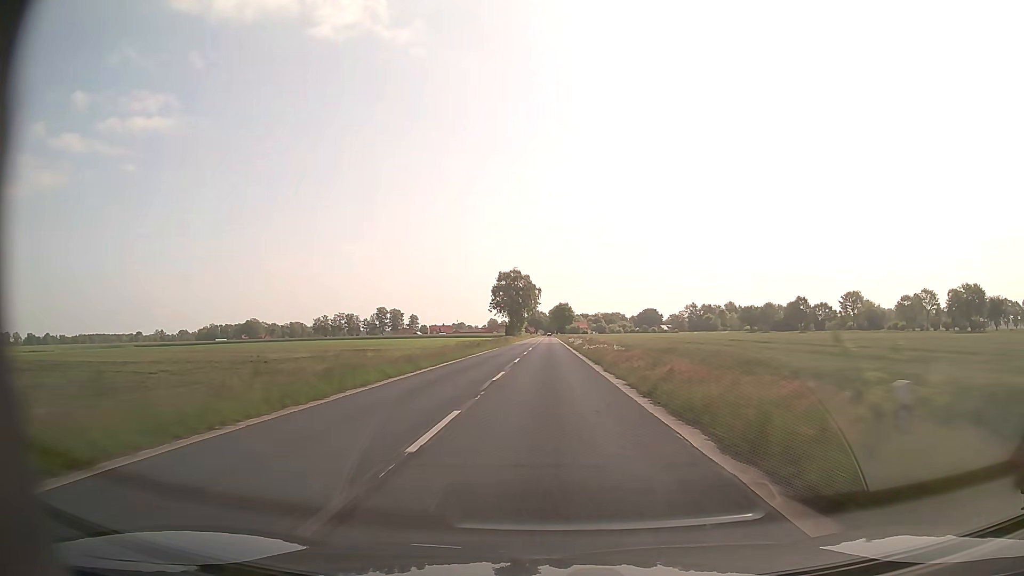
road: secondary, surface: asphalt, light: Day
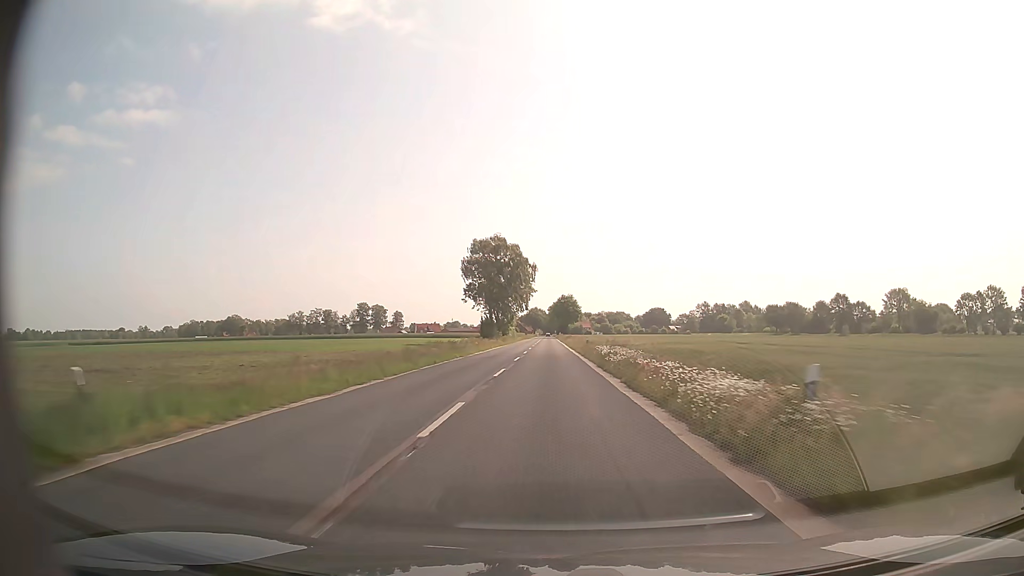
(0.0, +47.0) m; 0°
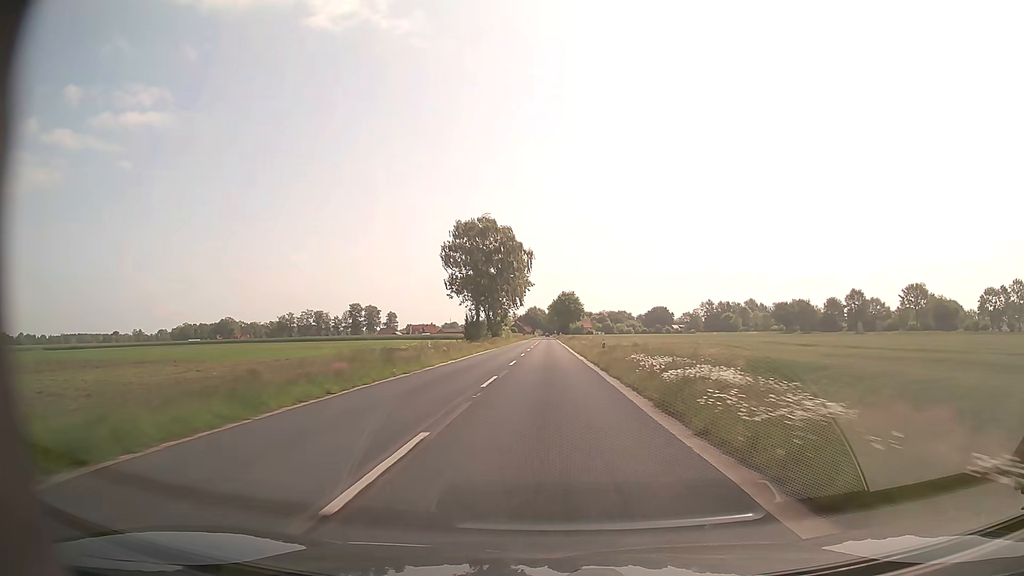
(0.0, +15.7) m; 0°
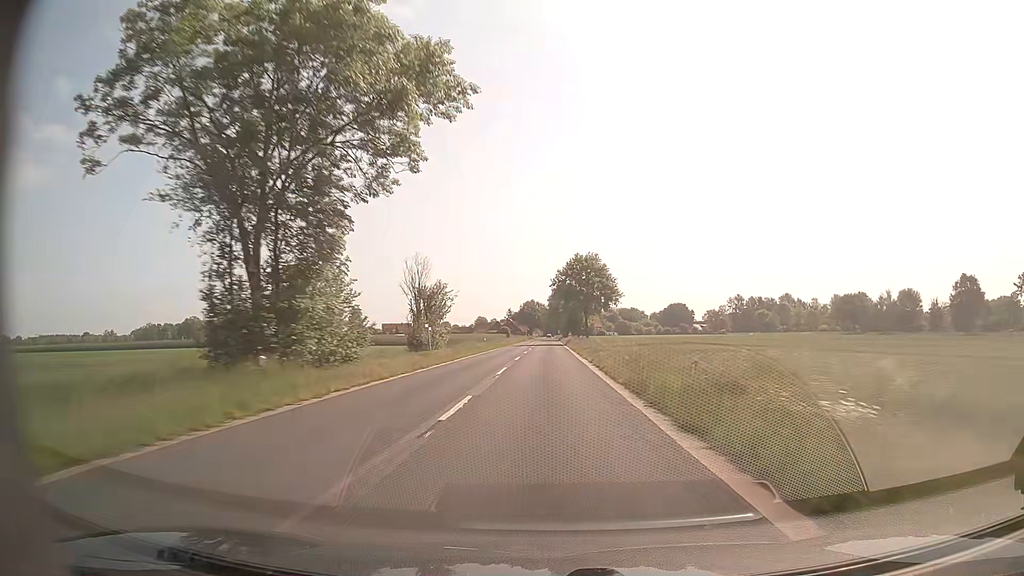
(-0.2, +78.7) m; 0°
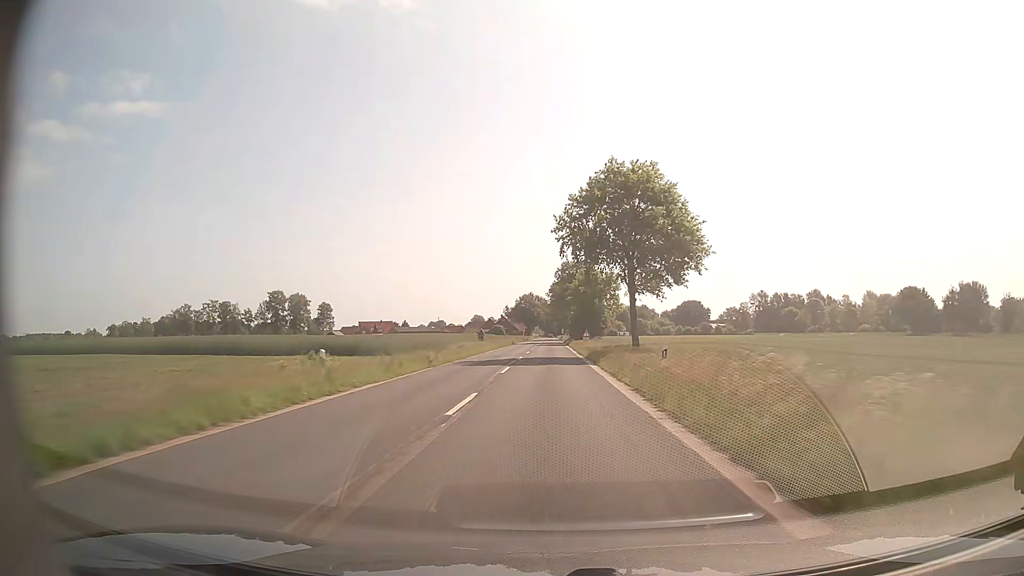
(-0.1, +47.4) m; 0°
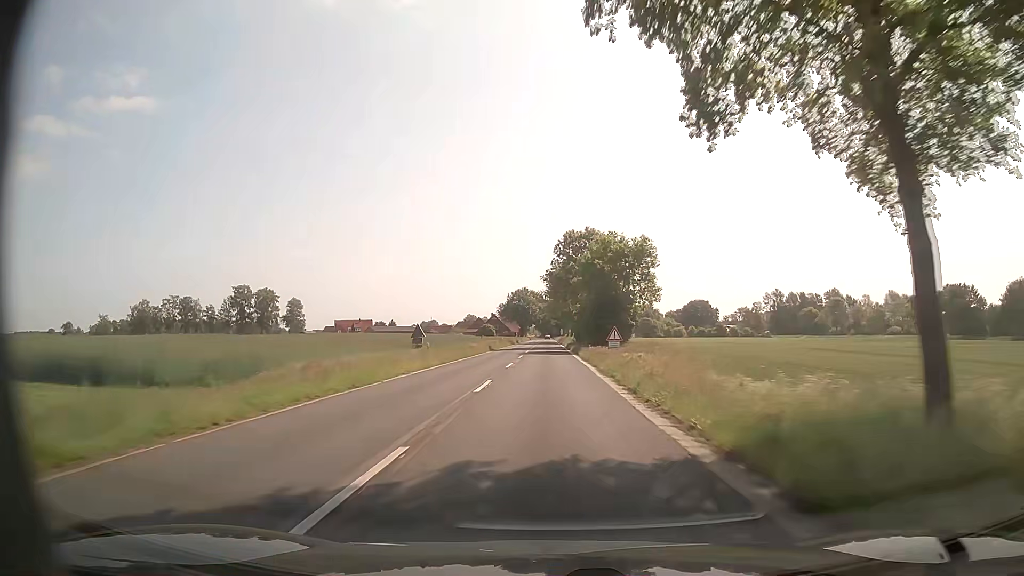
(0.0, +31.7) m; 0°
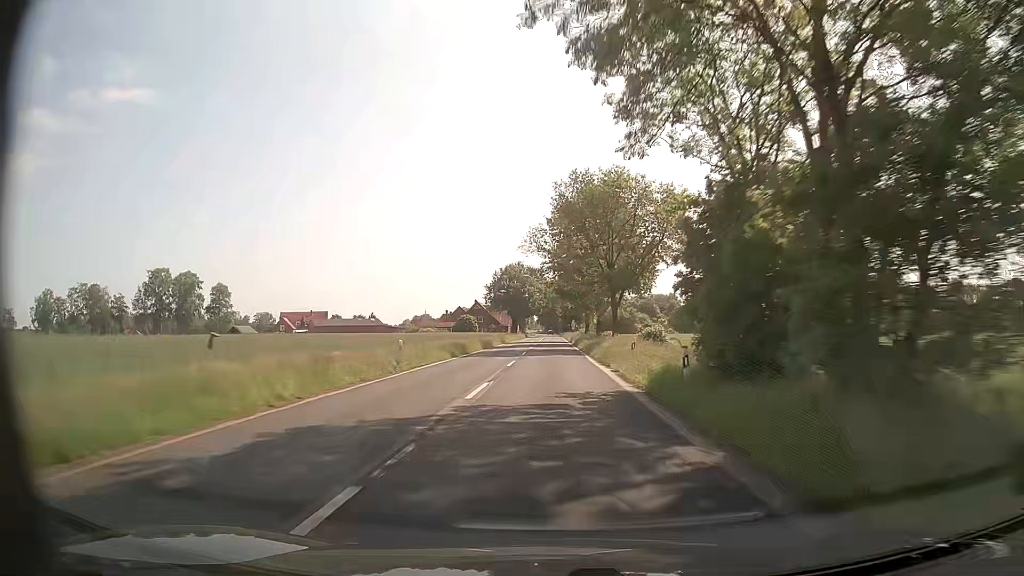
(-0.2, +62.4) m; 0°
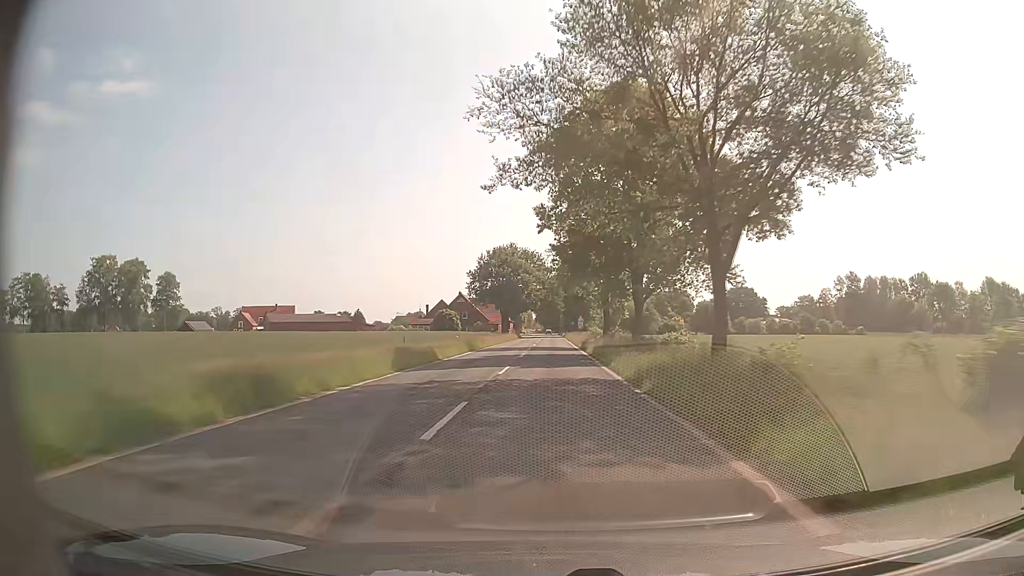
(-0.4, +28.9) m; -1°
(0, +10) (0, +20) (0, +30) (0, +40) (0, +50) (0, +60) (0, +70) (0, +80) (0, +90) (0, +100) m
